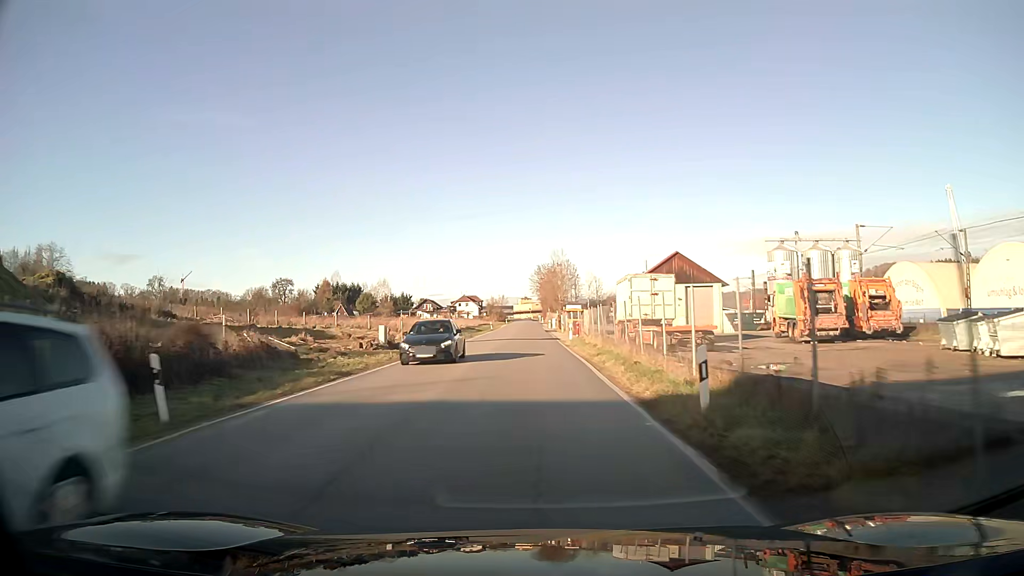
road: unclassified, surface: asphalt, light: Day
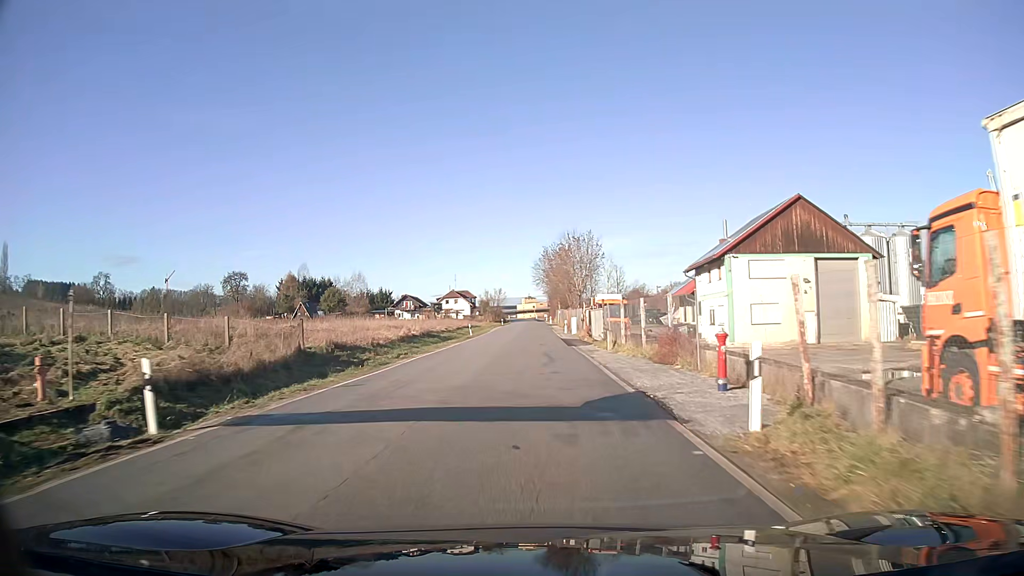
(-0.1, +36.5) m; 0°
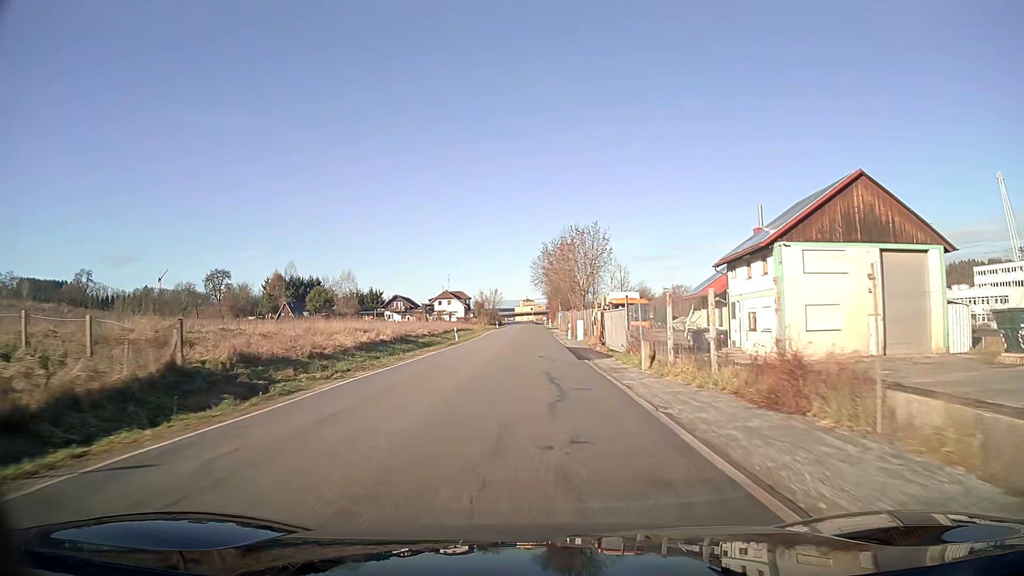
(0.0, +9.1) m; 0°
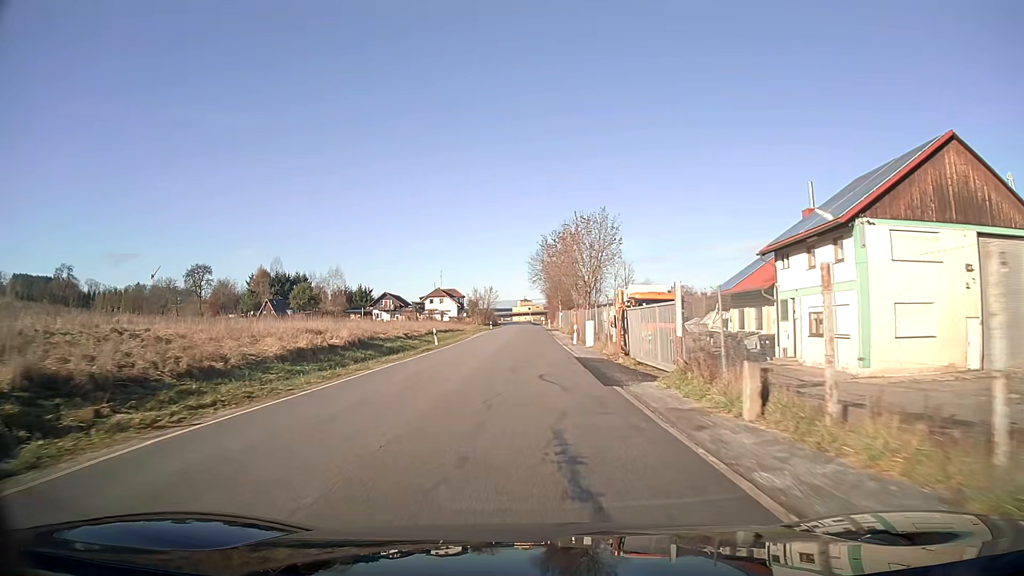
(0.0, +9.1) m; 0°
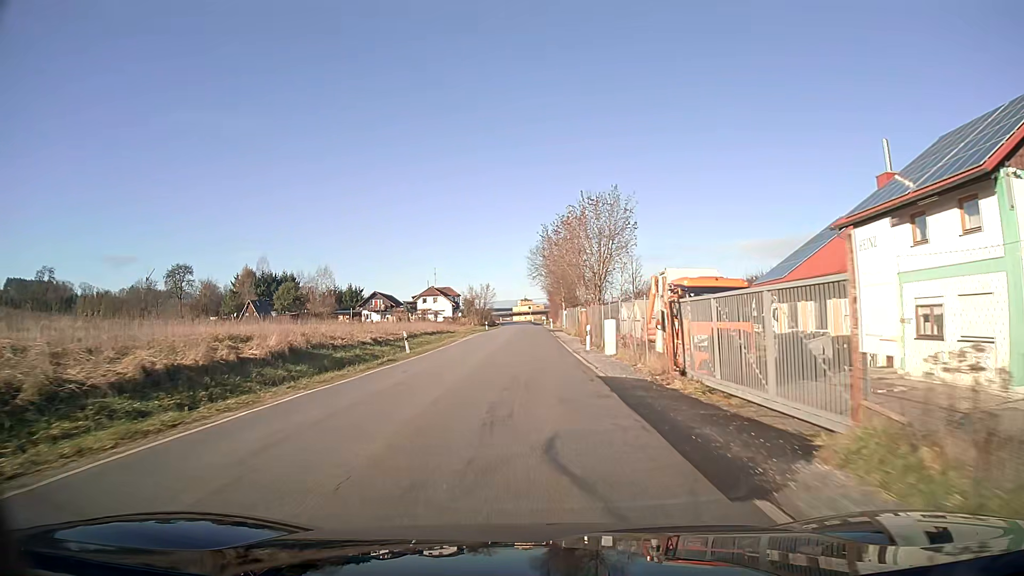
(0.0, +9.1) m; 0°
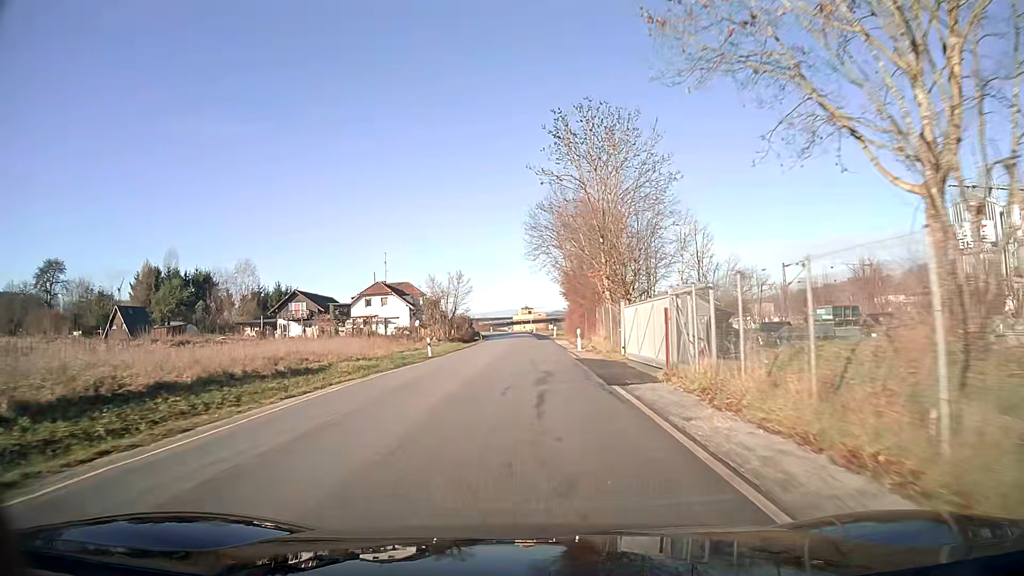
(-0.1, +45.5) m; 0°
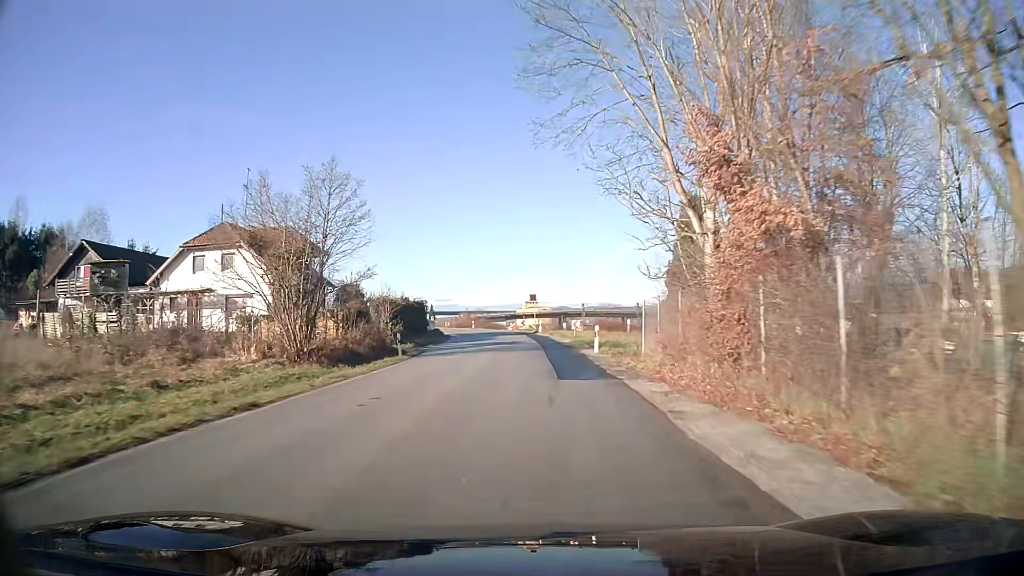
(-0.2, +45.6) m; -1°
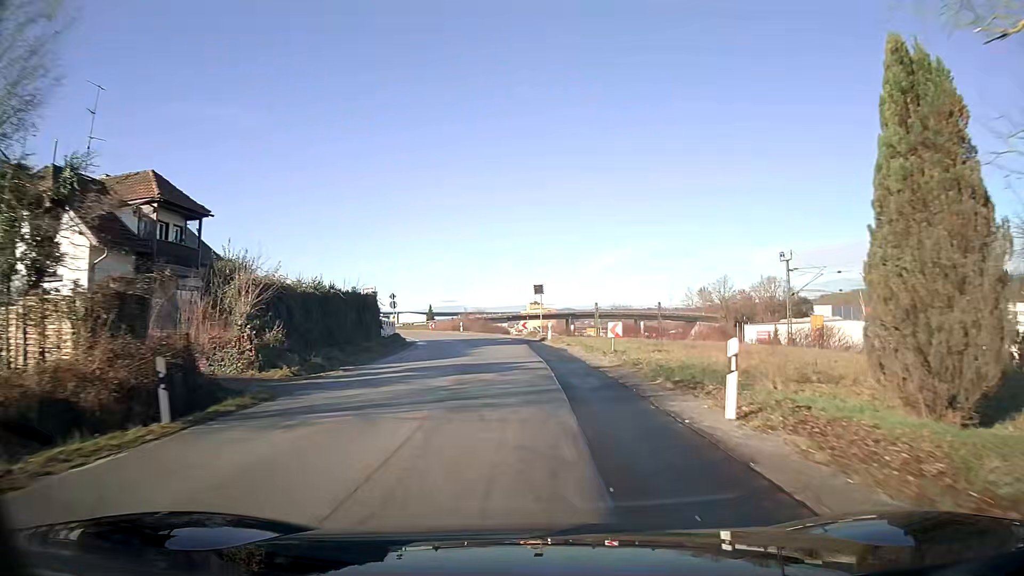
(-0.2, +18.3) m; -1°
